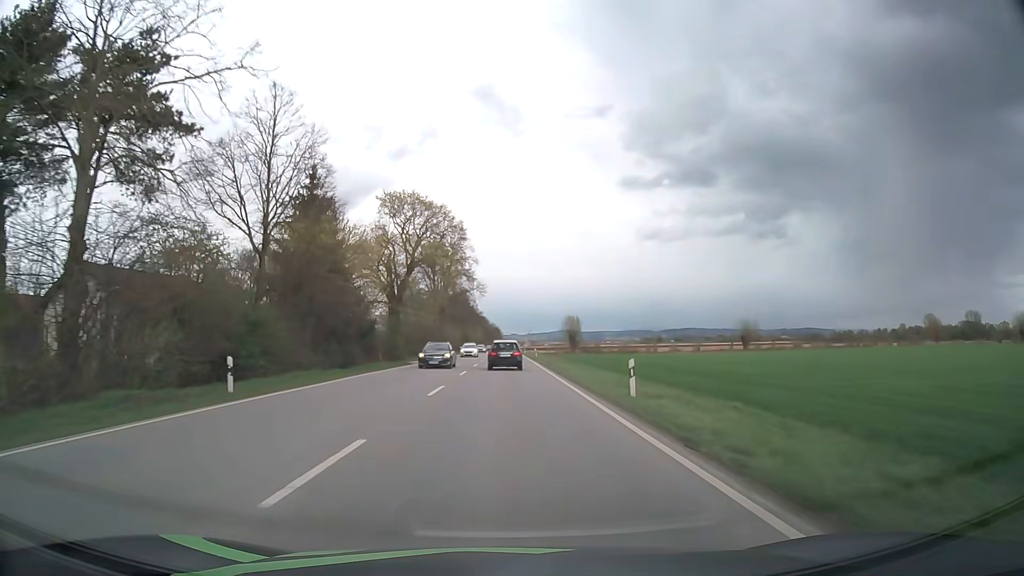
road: primary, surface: asphalt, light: Day
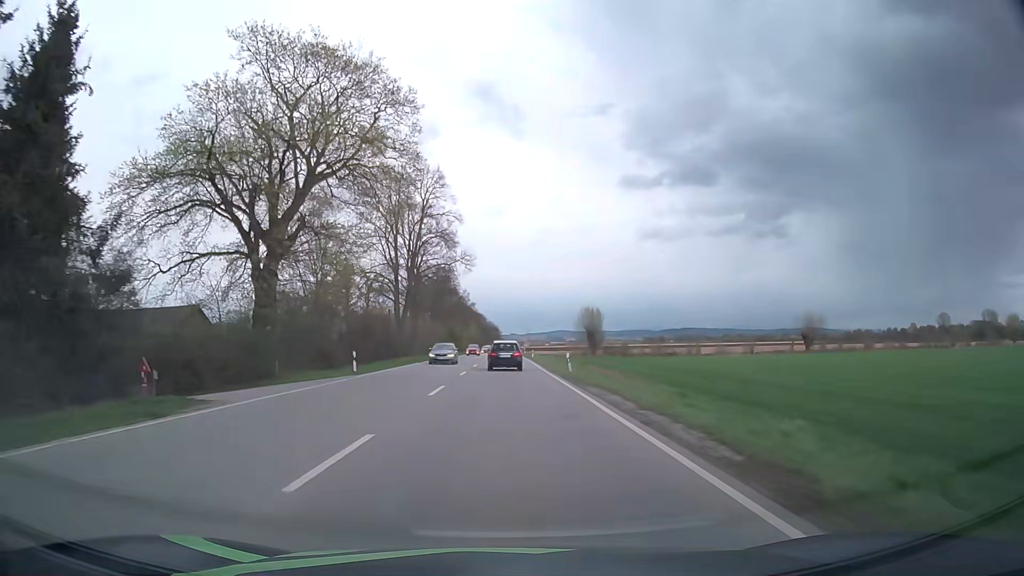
(-0.2, +35.4) m; 0°
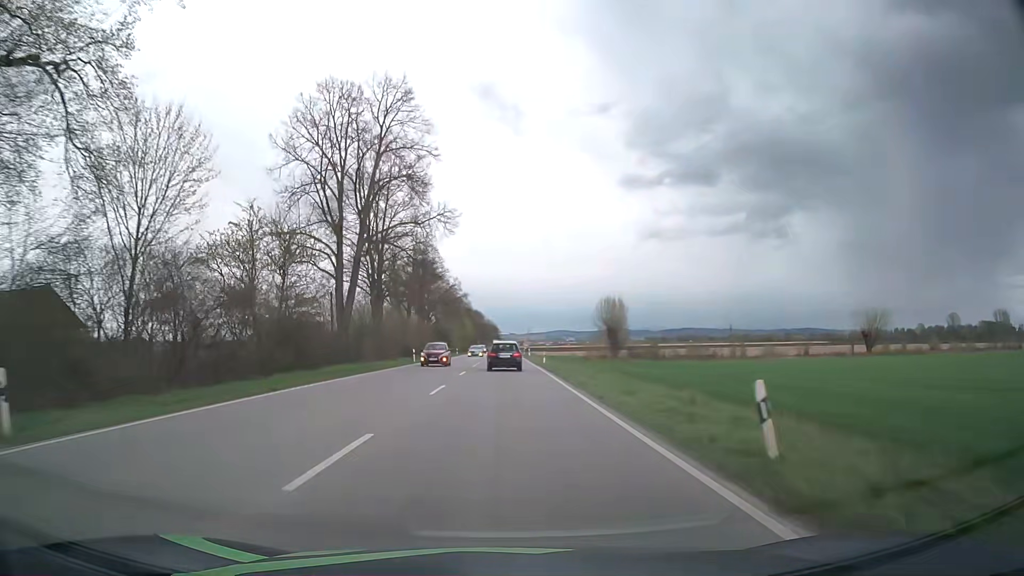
(0.0, +23.7) m; 0°
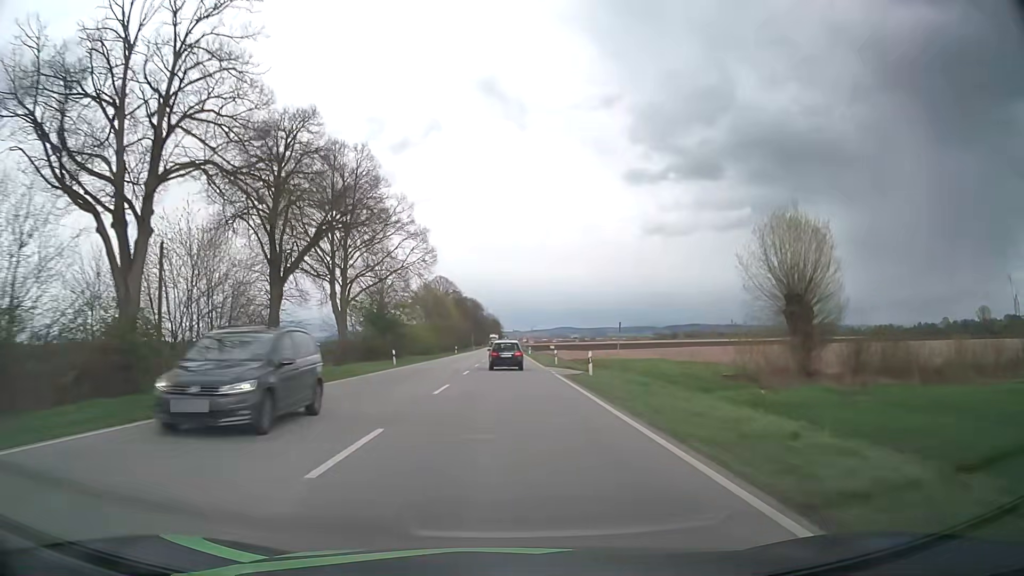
(0.0, +59.7) m; 0°
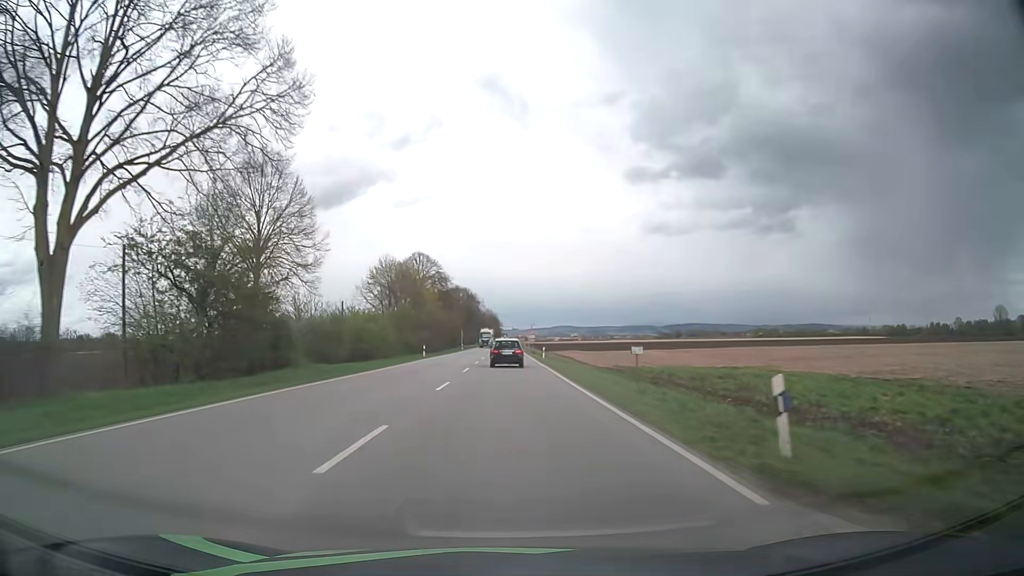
(0.0, +35.2) m; 0°
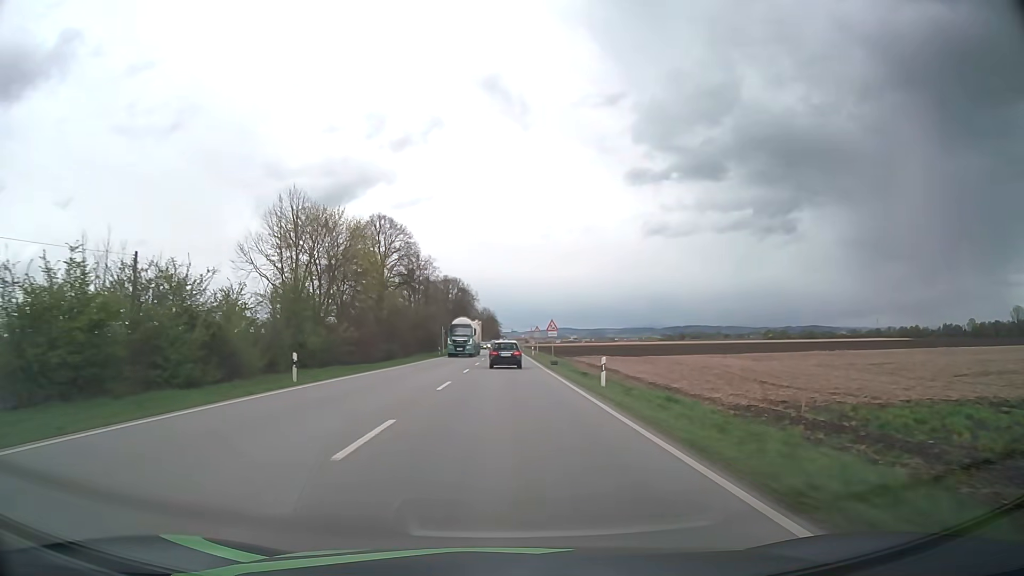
(+0.1, +35.2) m; 0°
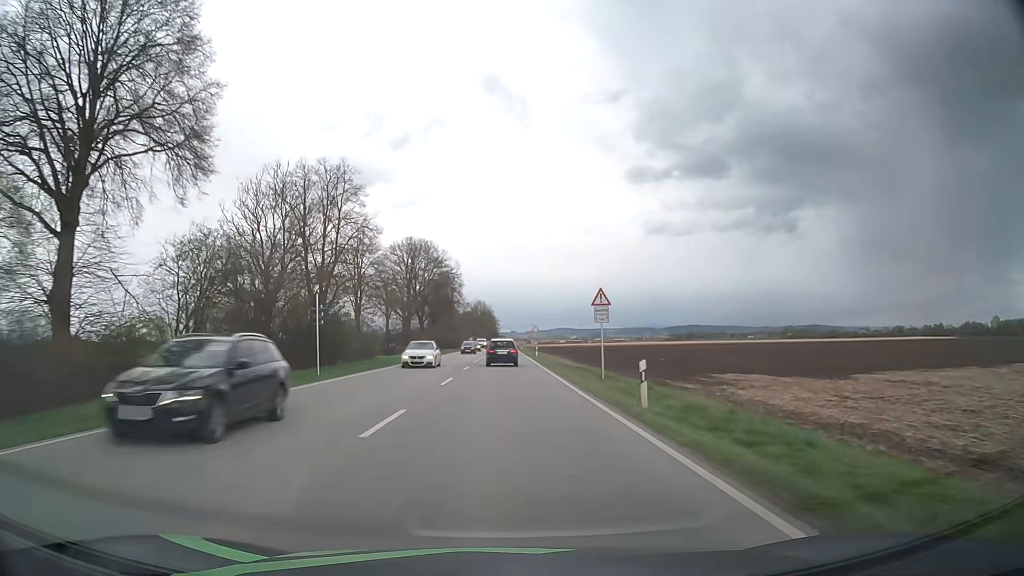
(0.0, +57.9) m; 0°
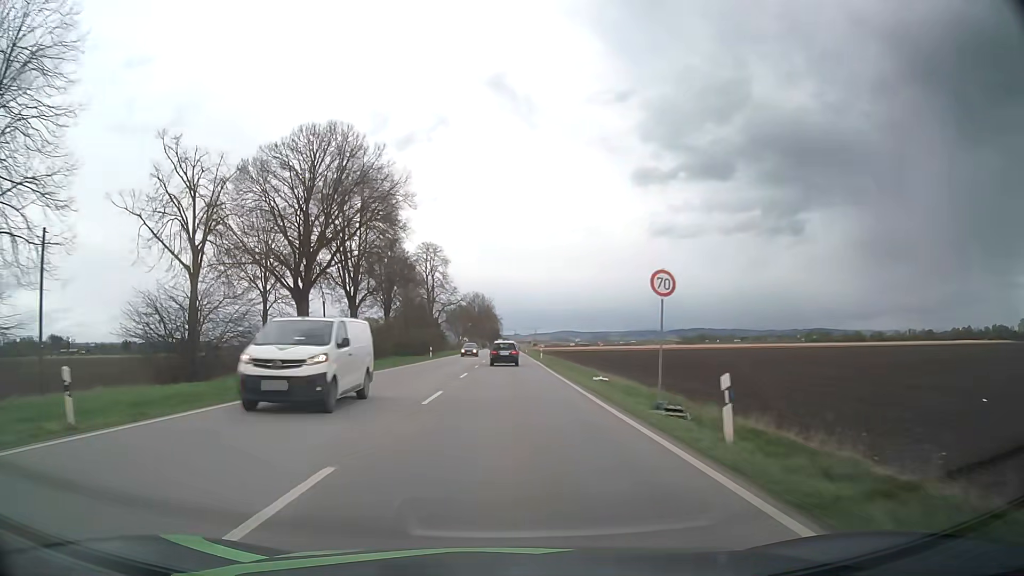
(-0.2, +54.1) m; 0°
(0, +10) (0, +20) (0, +30) (0, +40) (0, +50) (0, +60) (0, +70) (0, +80) (0, +90) (+1, +100) m
